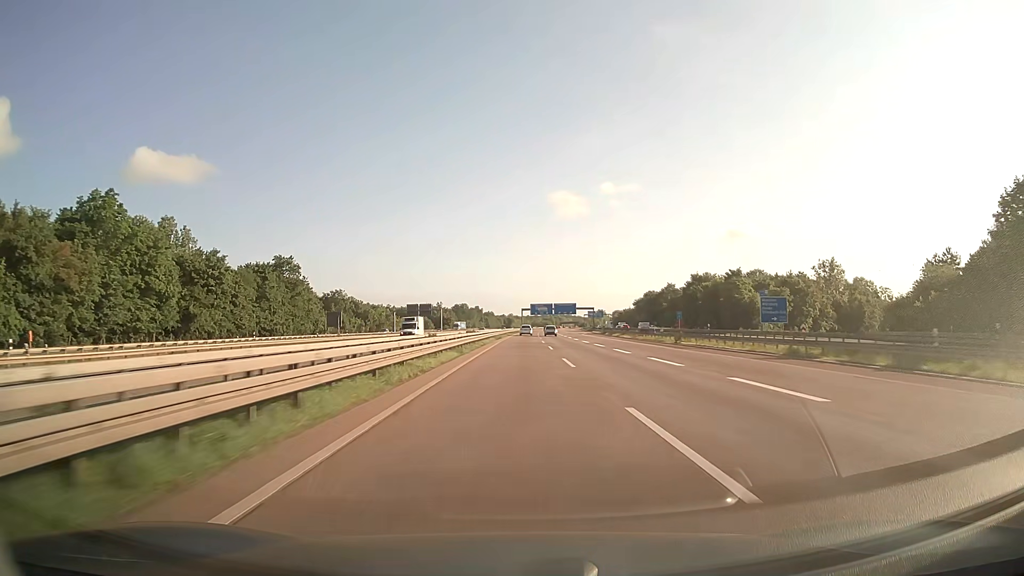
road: motorway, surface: asphalt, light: Day
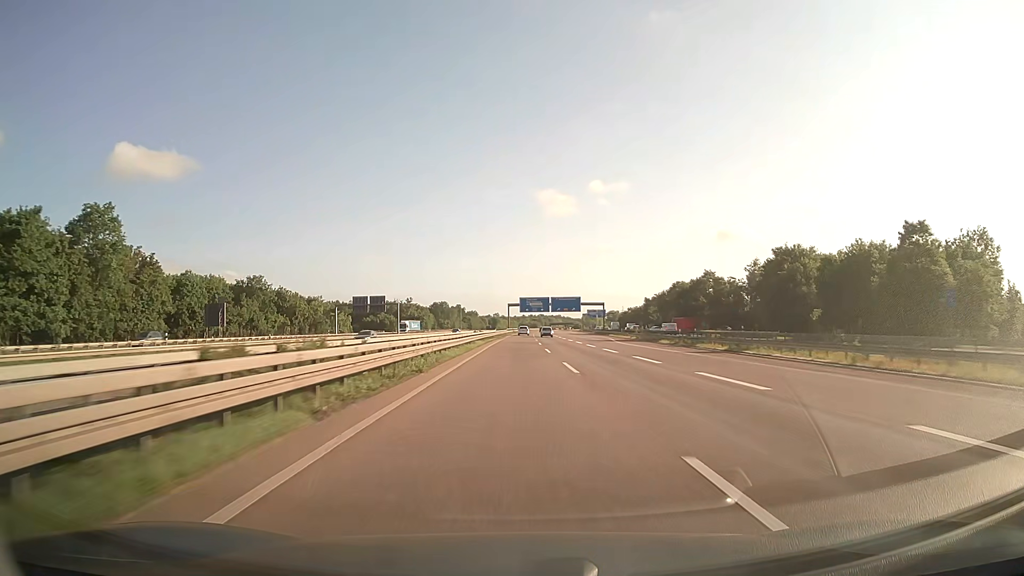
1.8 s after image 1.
(+0.5, +57.0) m; +1°
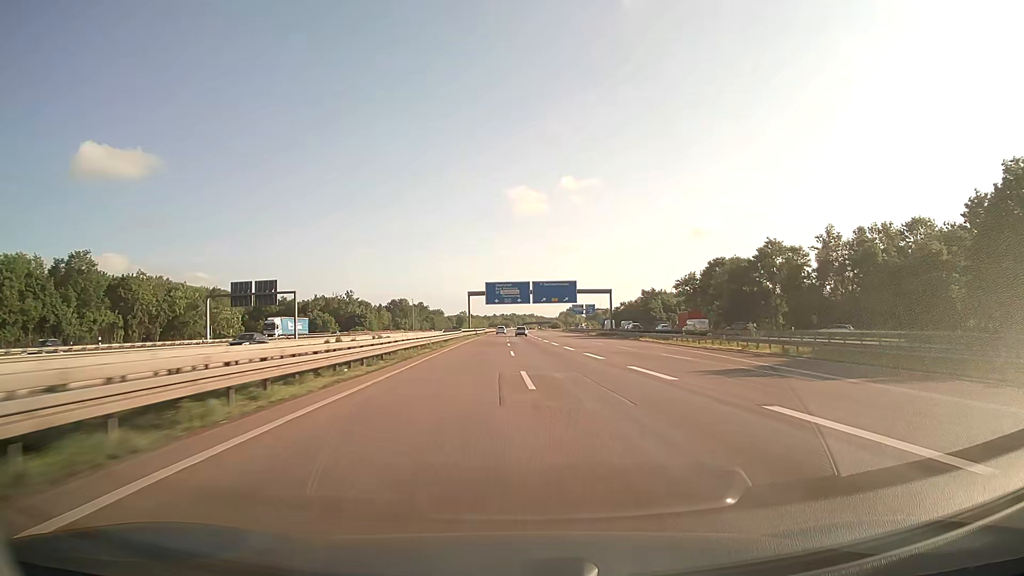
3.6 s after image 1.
(+1.2, +57.0) m; +2°
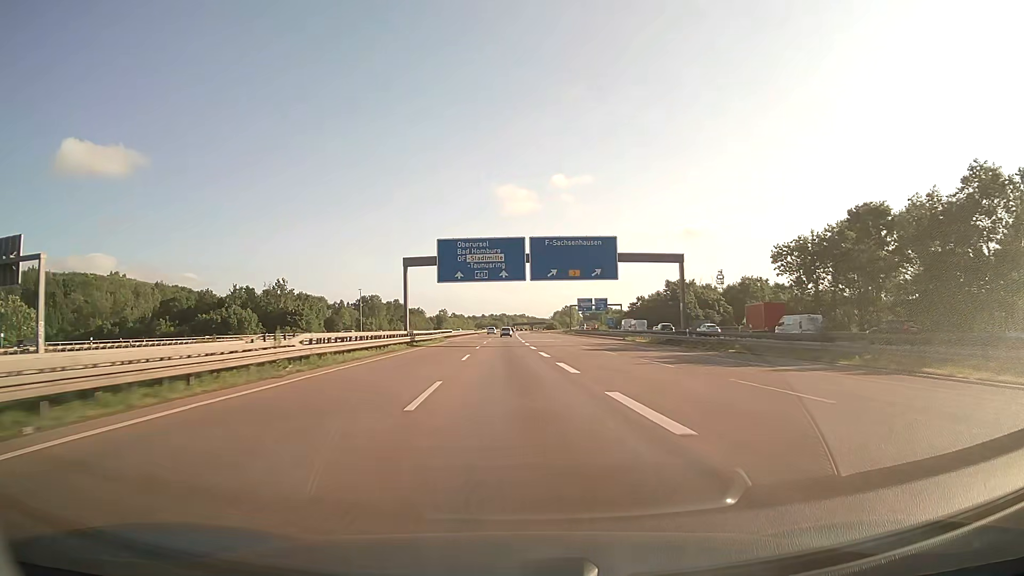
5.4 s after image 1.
(+0.7, +57.0) m; +1°
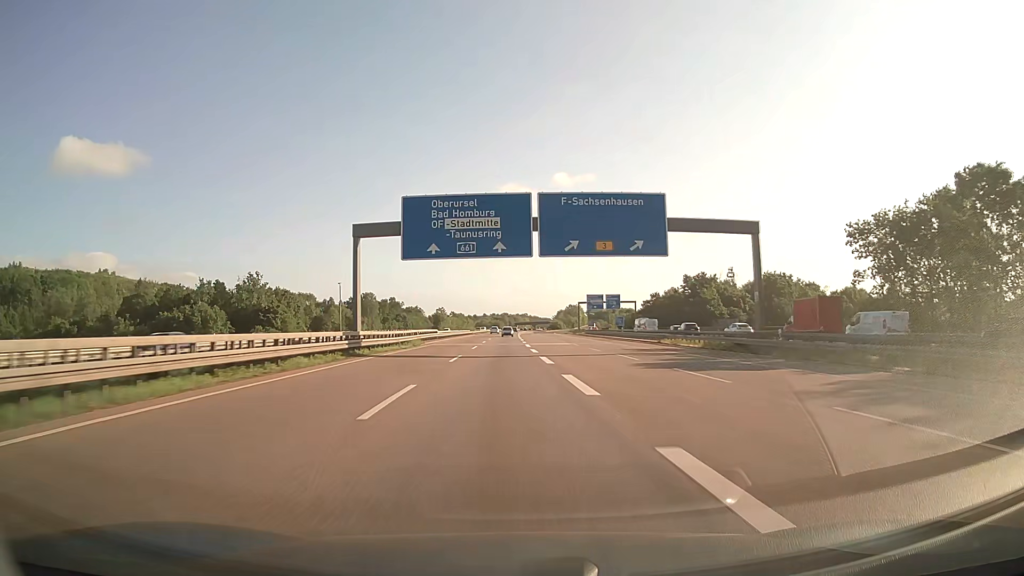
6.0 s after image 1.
(0.0, +19.0) m; 0°
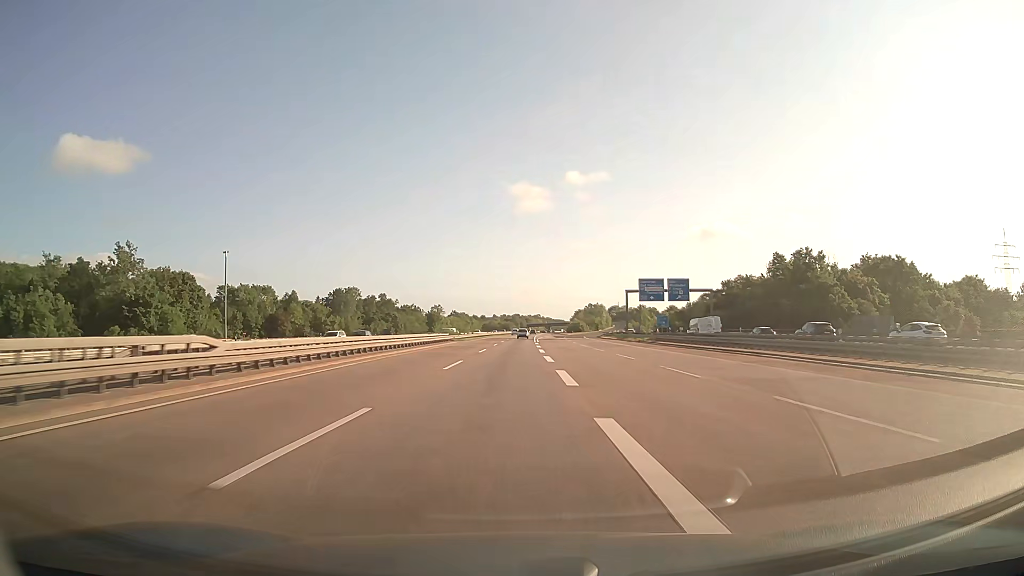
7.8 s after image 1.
(-0.6, +57.1) m; -1°
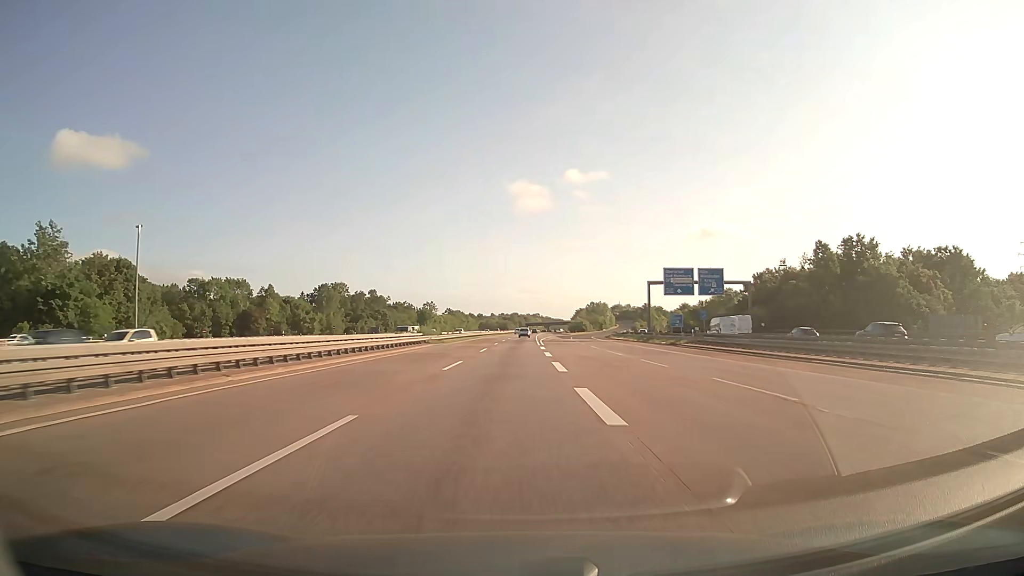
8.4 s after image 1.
(0.0, +19.0) m; 0°
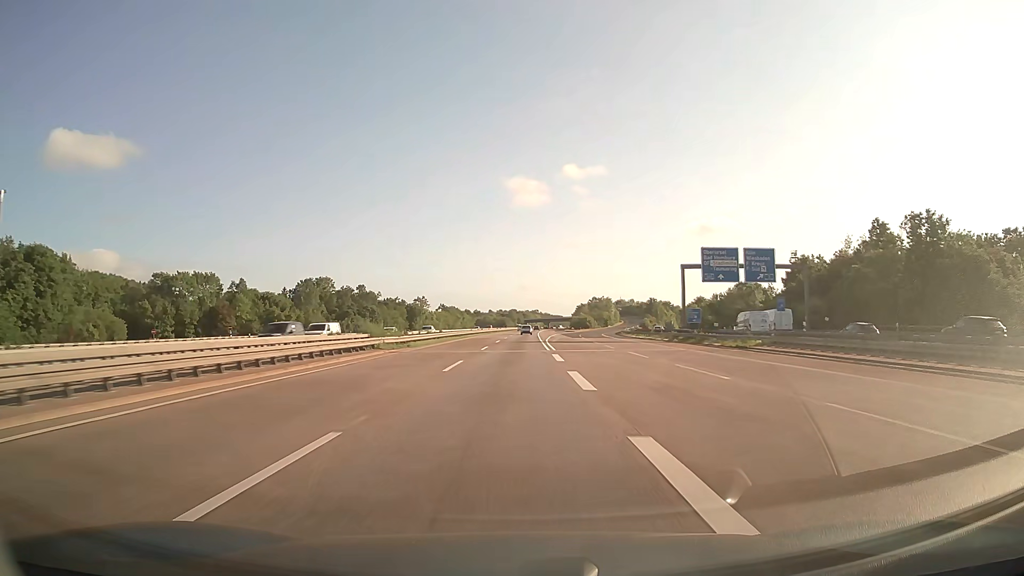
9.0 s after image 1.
(0.0, +19.0) m; 0°
(0, +10) (0, +20) (0, +30) (0, +40) (0, +50) (+1, +60) (+1, +70) (+1, +80) (+1, +90) (+2, +100) m
